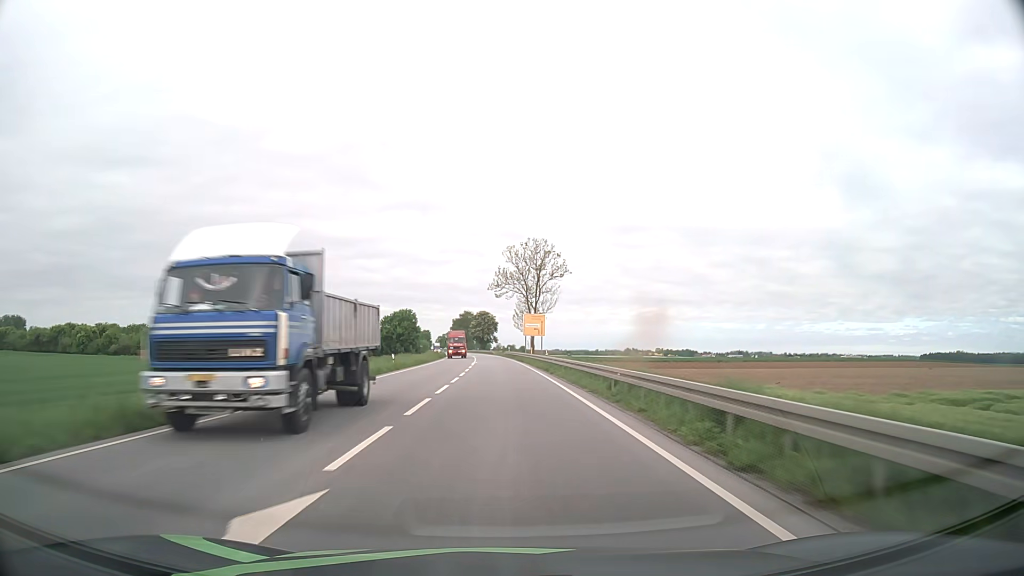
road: primary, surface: asphalt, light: Day
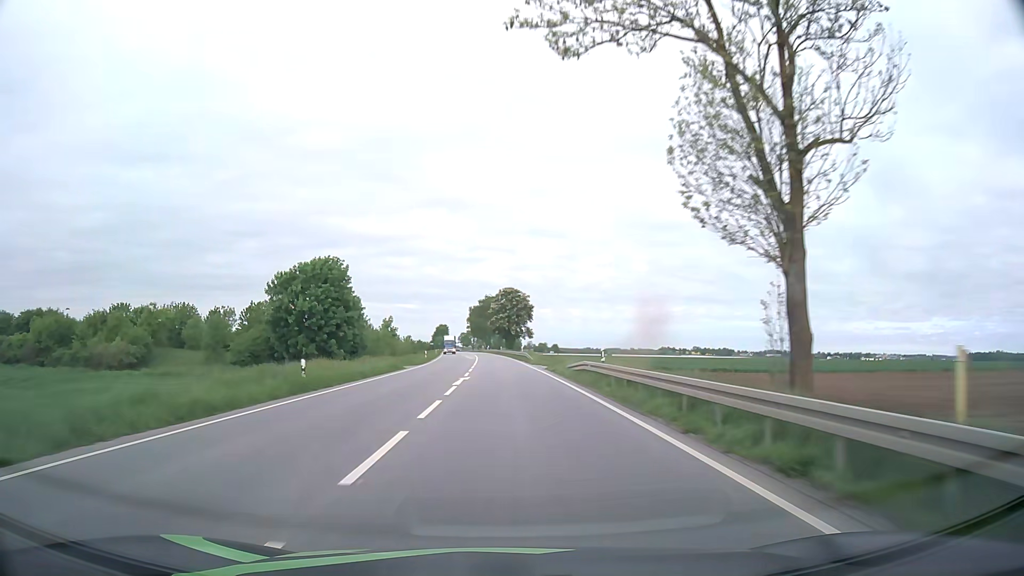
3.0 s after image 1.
(-1.7, +73.0) m; -3°
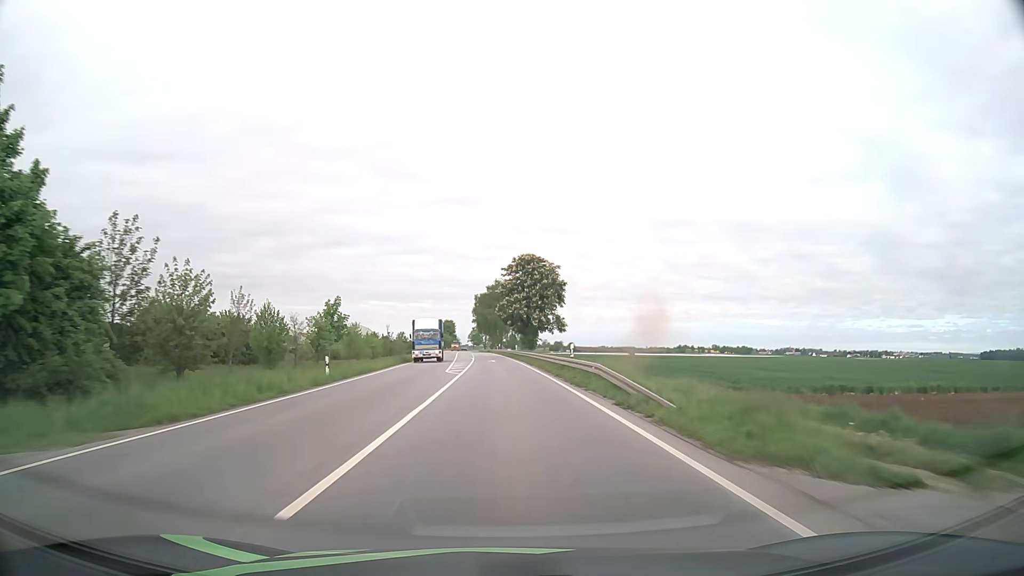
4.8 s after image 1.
(-0.4, +43.6) m; -1°
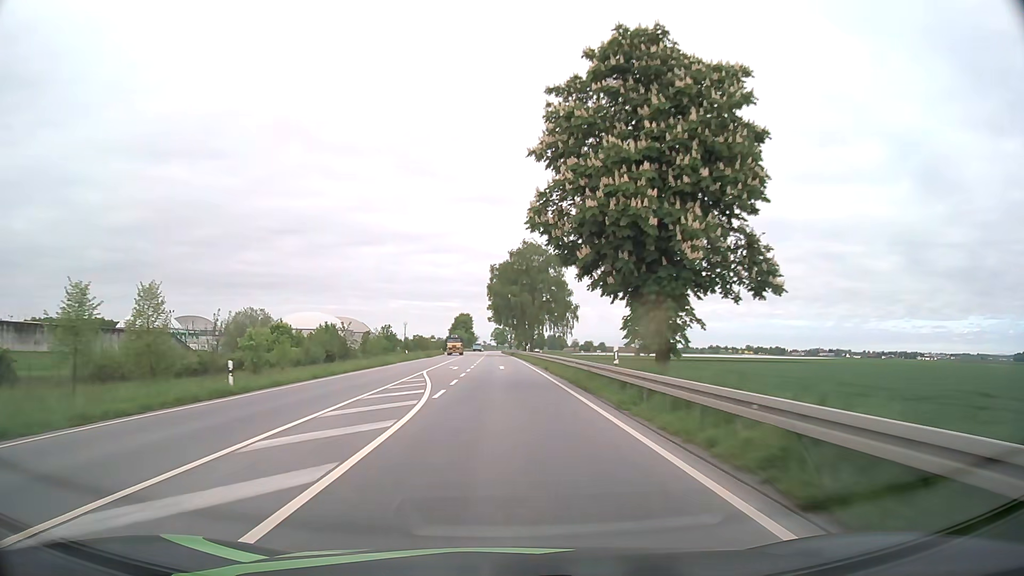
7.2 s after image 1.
(-1.1, +58.3) m; -2°
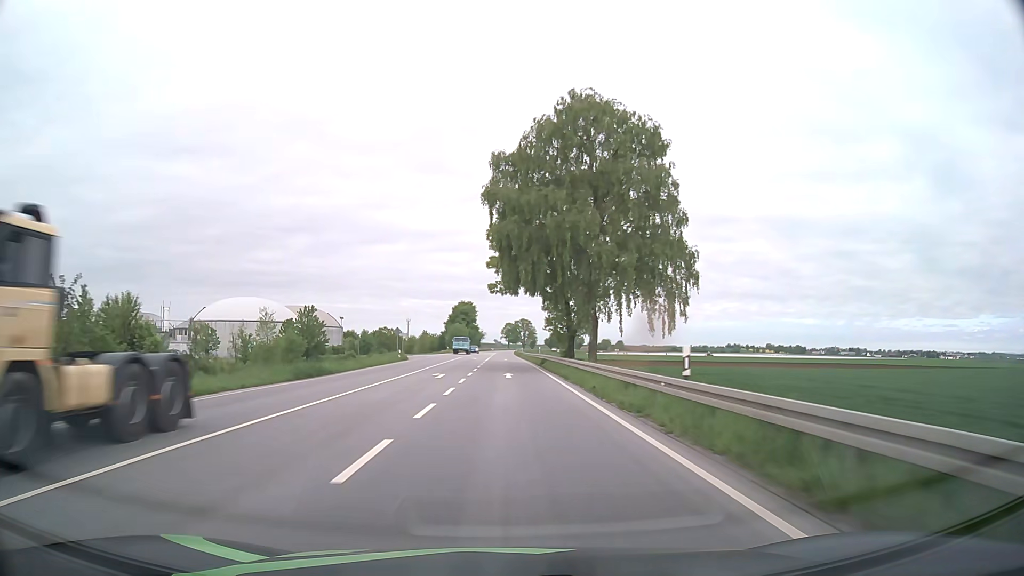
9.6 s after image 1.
(-0.7, +59.1) m; -1°
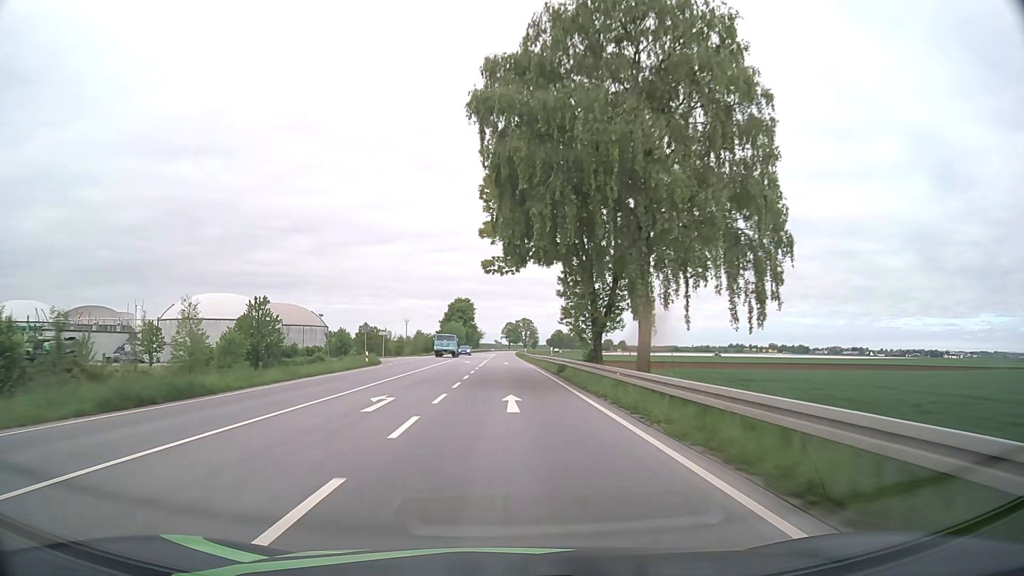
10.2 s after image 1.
(0.0, +14.9) m; 0°
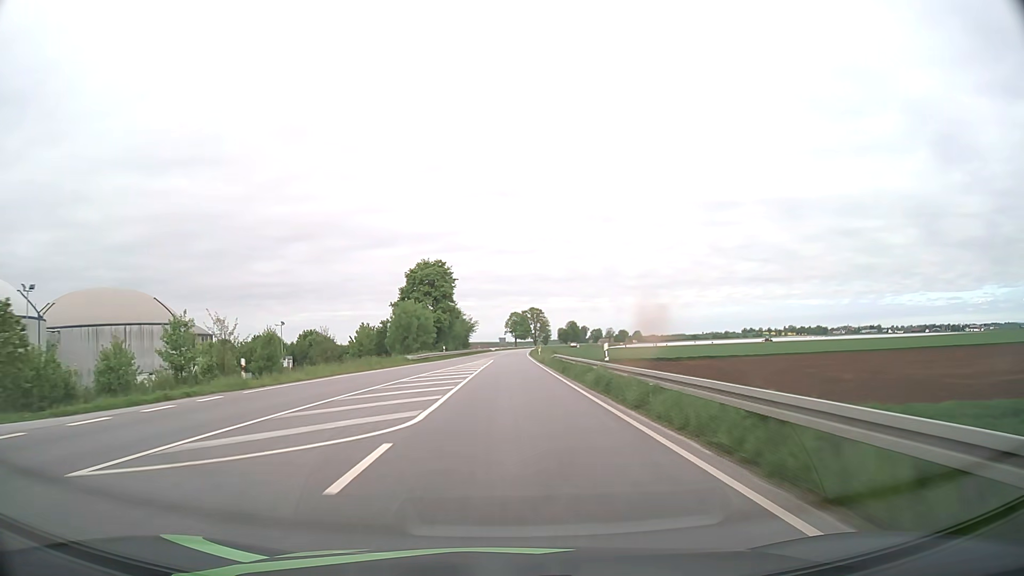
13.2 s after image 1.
(-0.3, +75.5) m; 0°
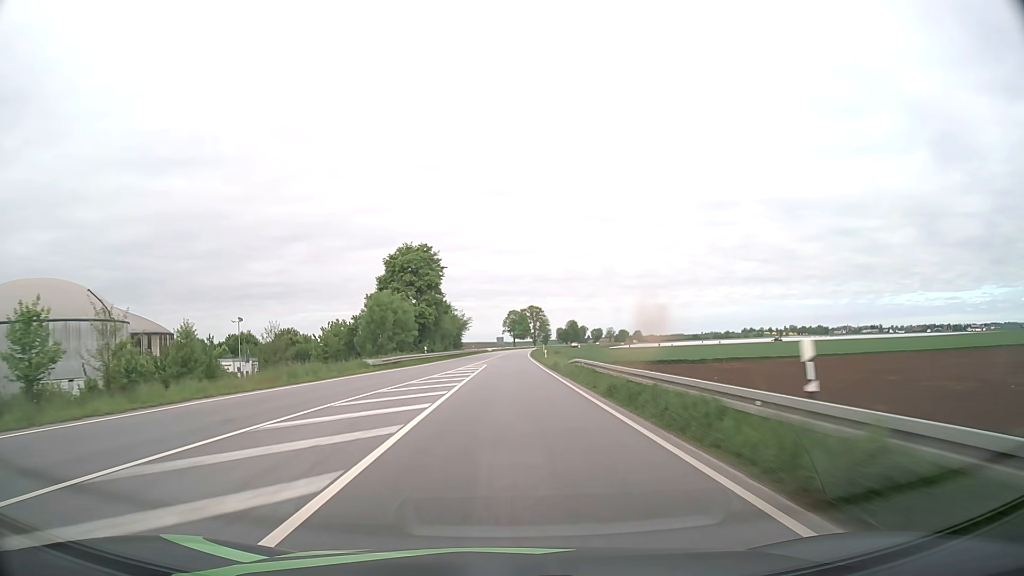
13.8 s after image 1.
(0.0, +15.3) m; 0°
(0, +10) (0, +20) (0, +30) (0, +40) (0, +50) (0, +60) (+1, +70) (+1, +80) (+1, +90) (+2, +100) m
